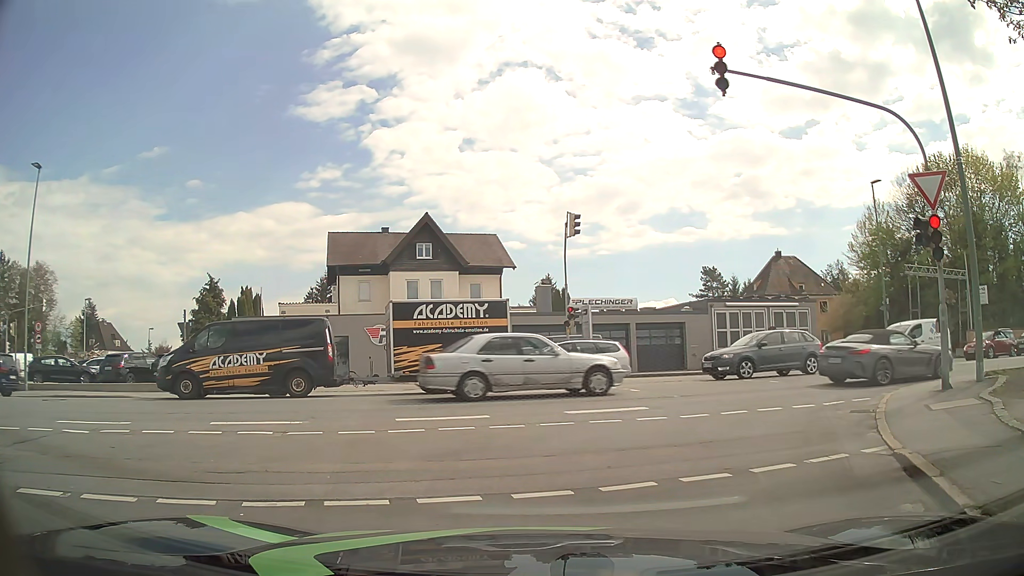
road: residential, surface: asphalt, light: Day
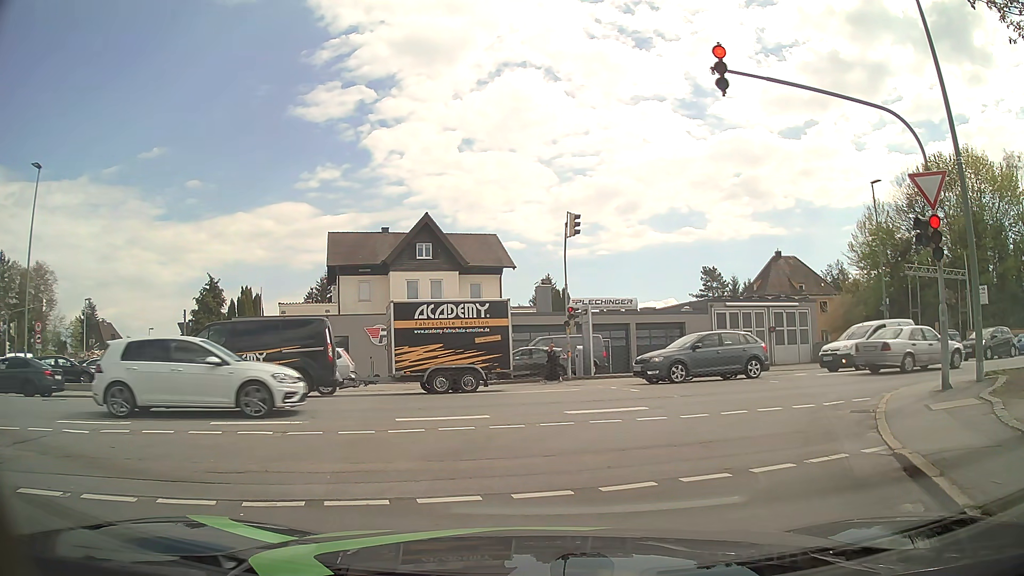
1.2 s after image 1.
(0.0, 0.0) m; 0°
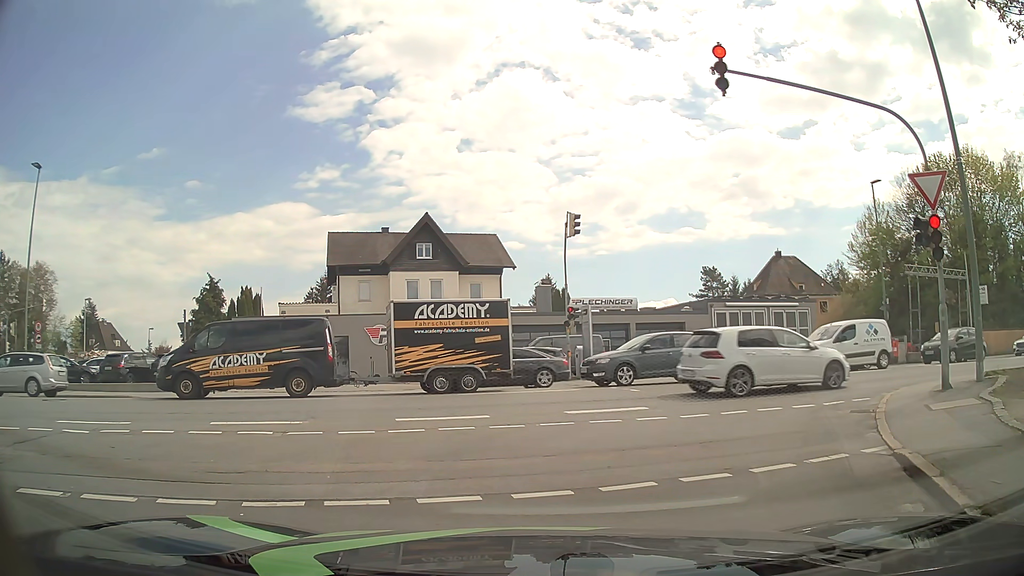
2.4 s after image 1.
(0.0, 0.0) m; 0°
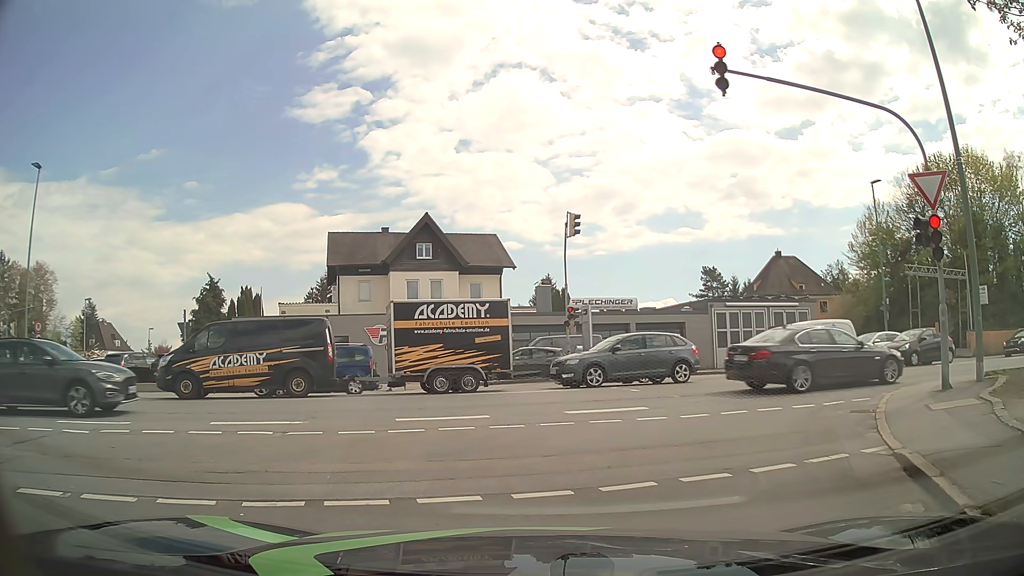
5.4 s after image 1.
(0.0, 0.0) m; 0°
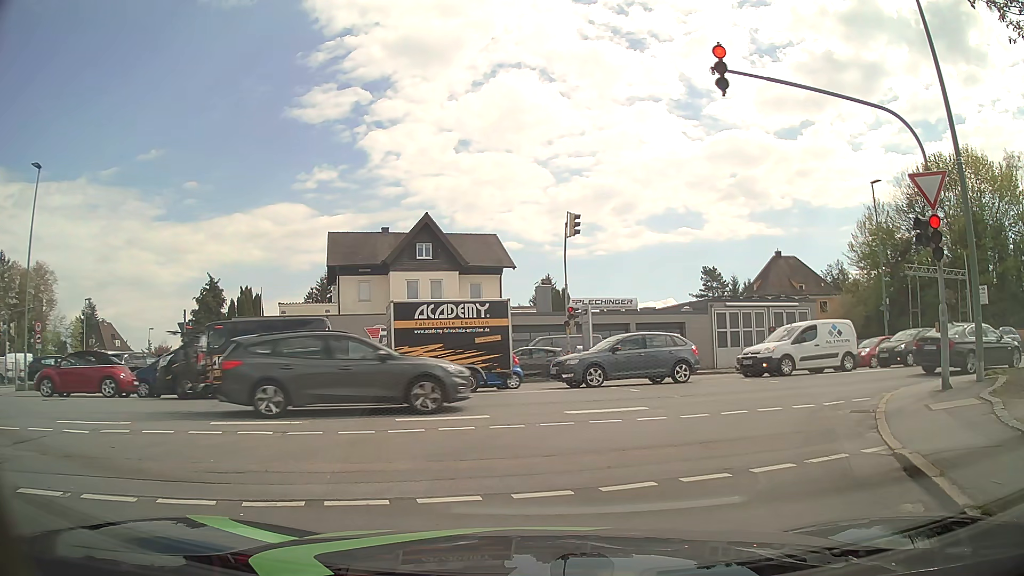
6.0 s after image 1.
(0.0, 0.0) m; 0°
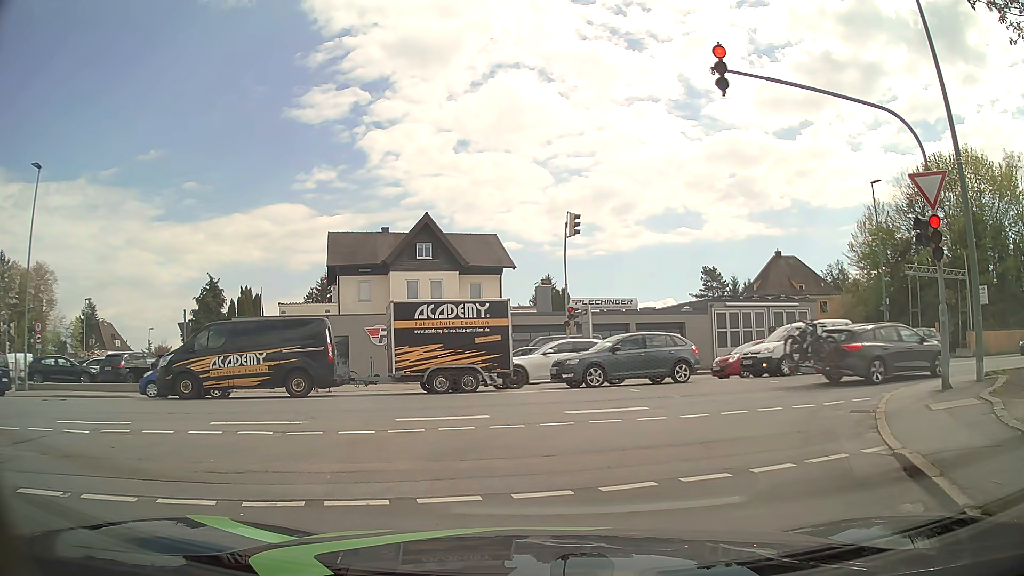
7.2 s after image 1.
(0.0, 0.0) m; 0°
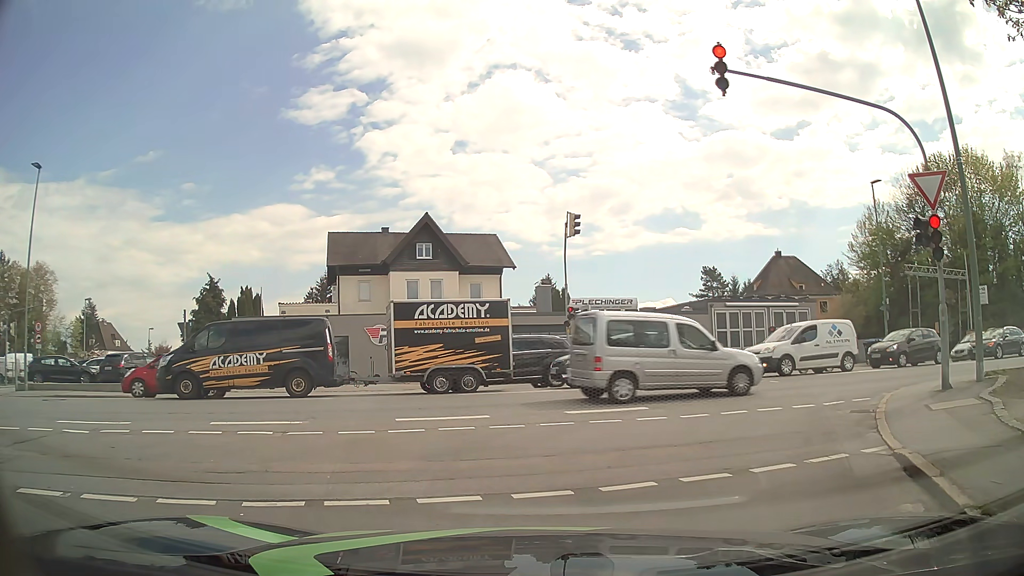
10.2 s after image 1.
(0.0, 0.0) m; 0°
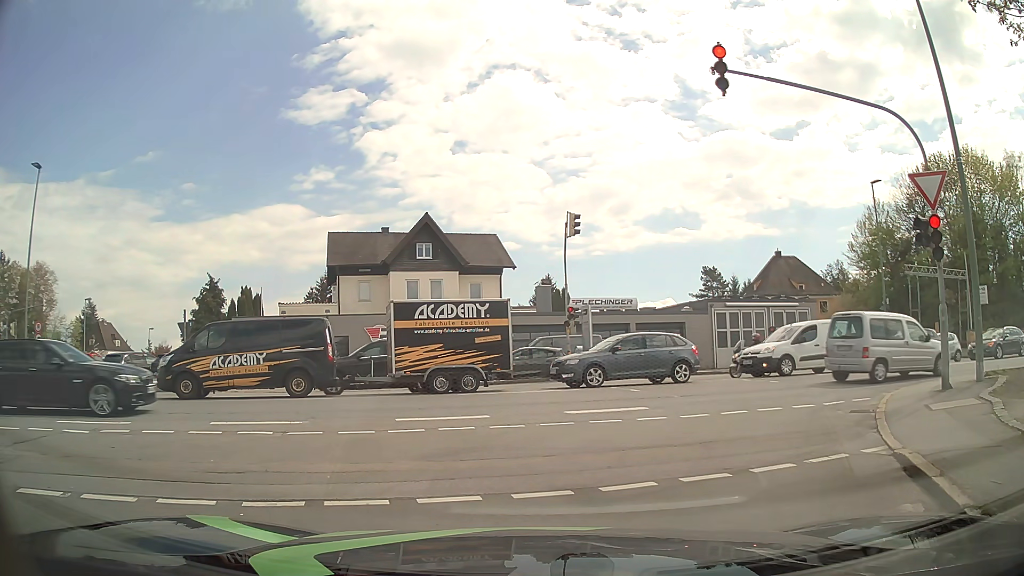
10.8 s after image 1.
(0.0, 0.0) m; 0°
(+2, +10) (+9, +17) (+18, +20) (+28, +22) (+38, +24) (+48, +27) (+57, +29) (+67, +31) (+77, +33) (+87, +35) m
